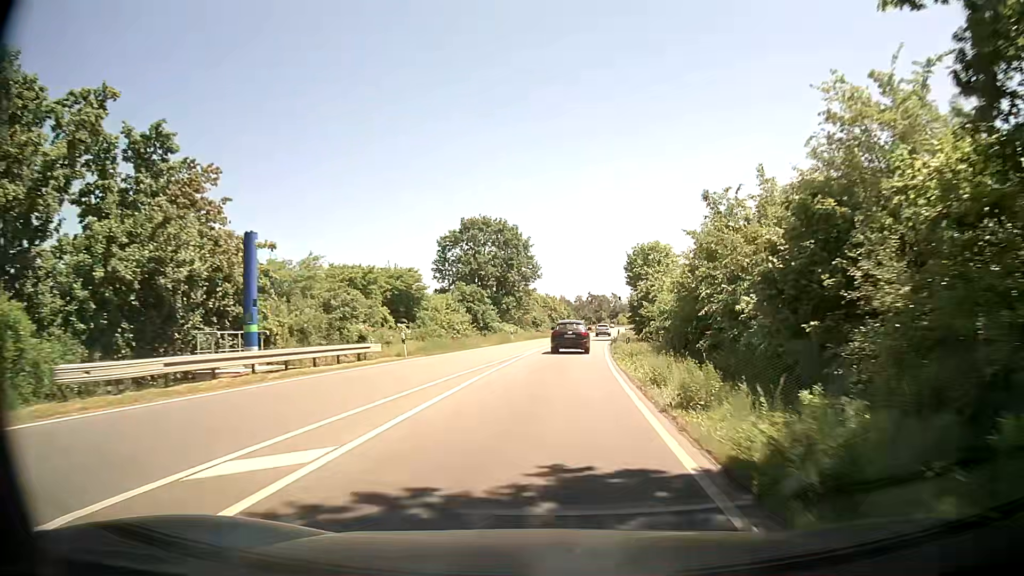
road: primary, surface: asphalt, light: Day
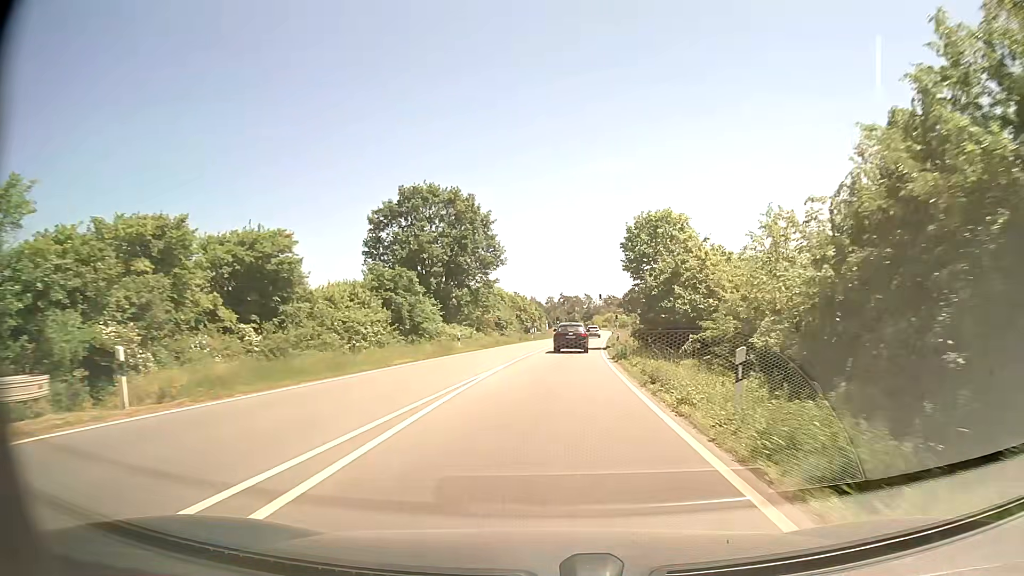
(+0.4, +19.2) m; +3°
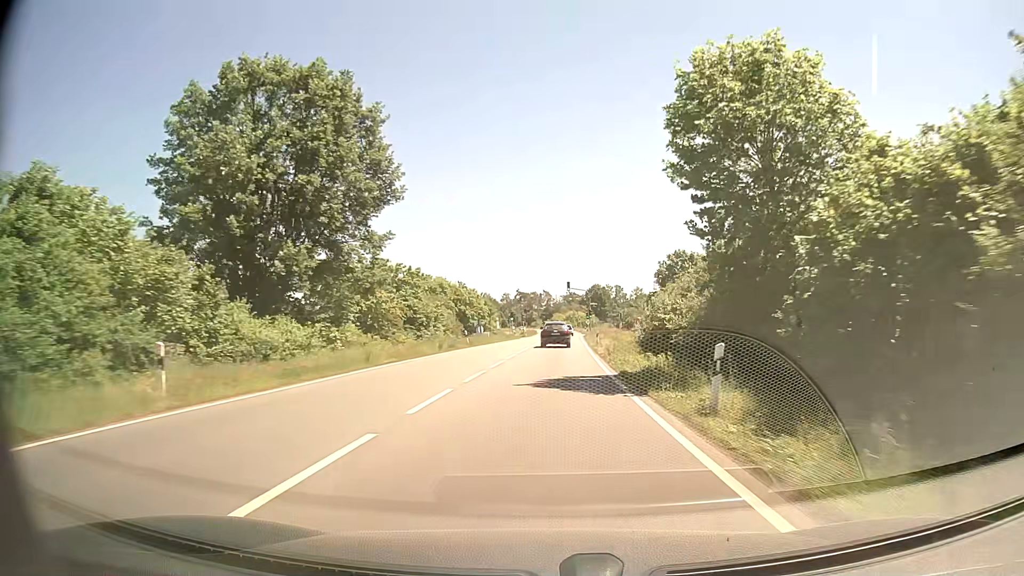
(+0.7, +28.7) m; +3°
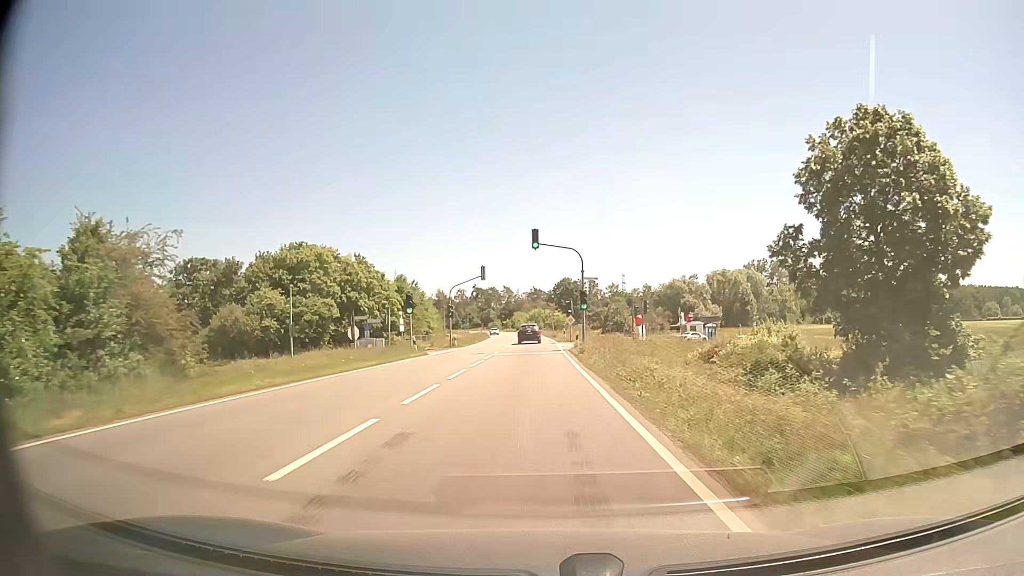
(+1.6, +46.9) m; +3°
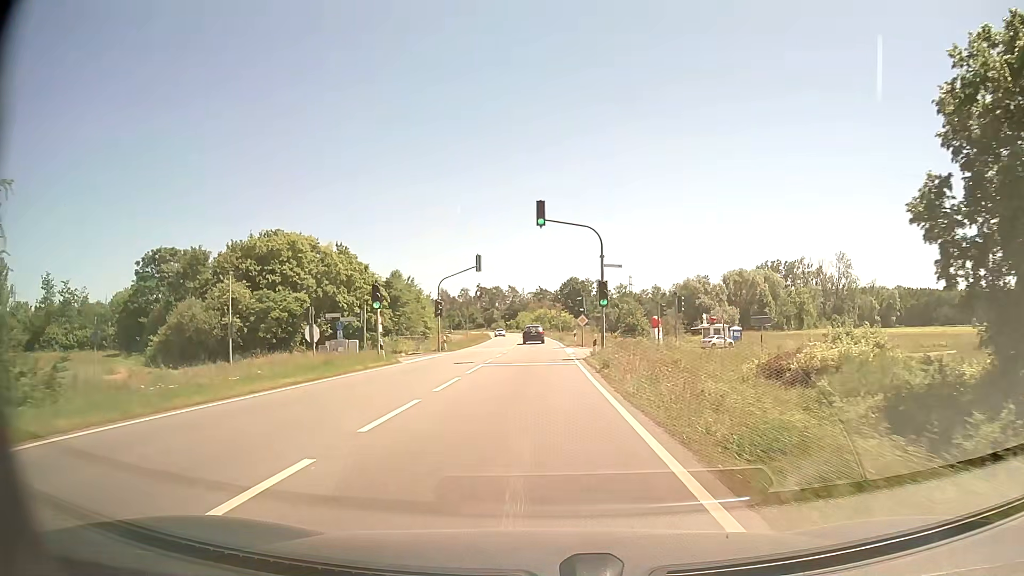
(0.0, +9.1) m; 0°
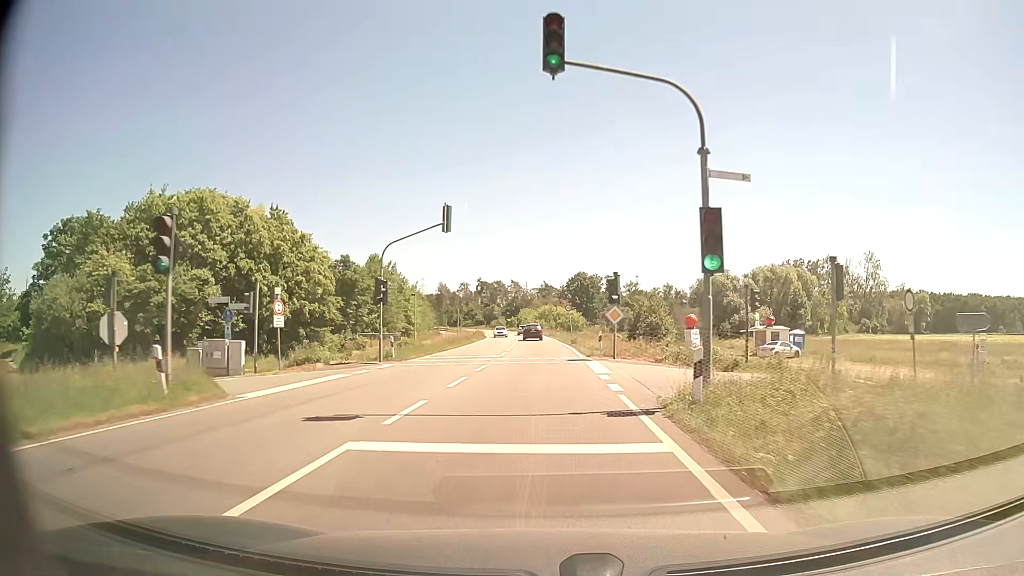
(-0.2, +18.1) m; 0°
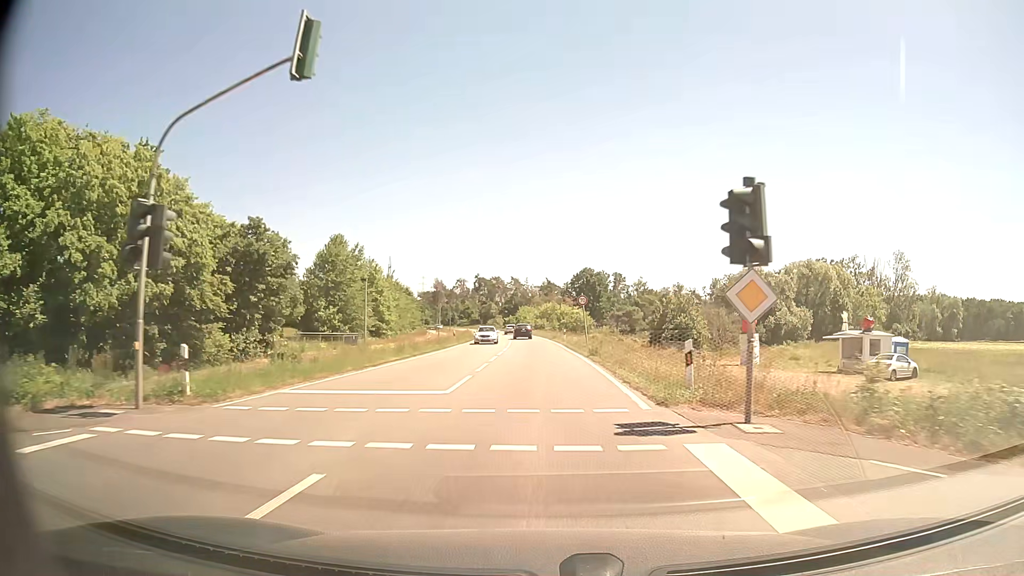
(0.0, +18.3) m; 0°
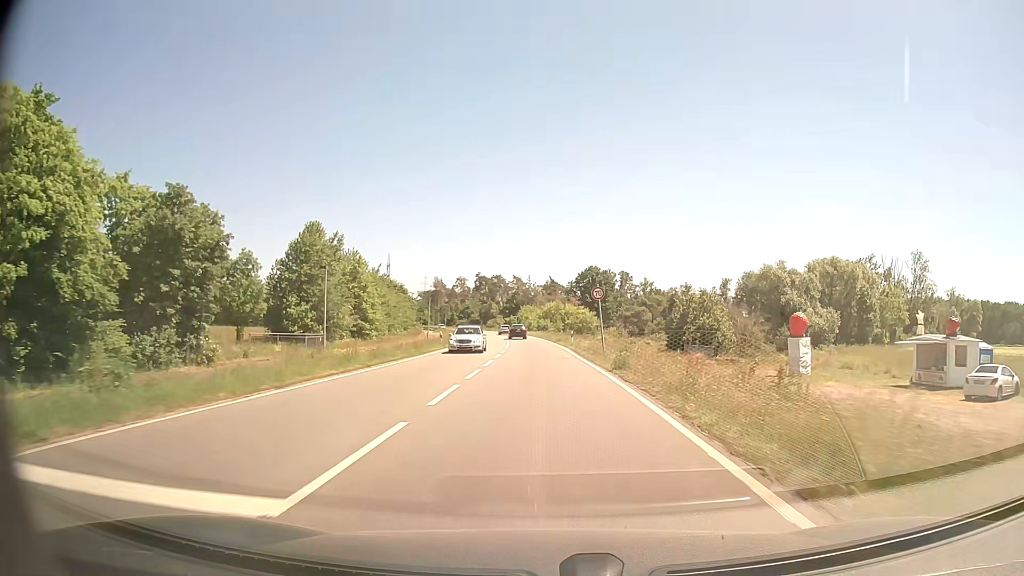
(0.0, +9.2) m; 0°
